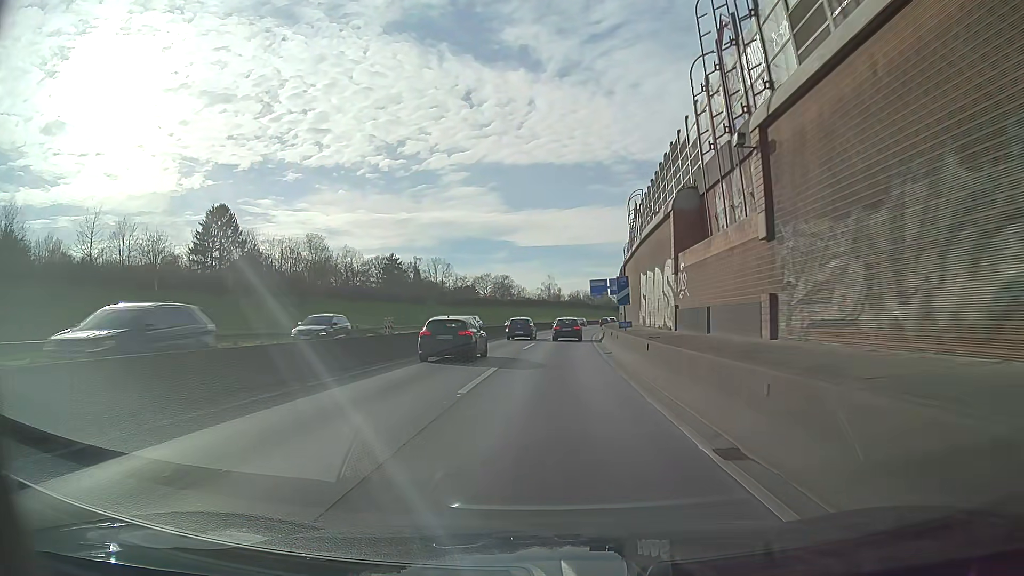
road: motorway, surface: asphalt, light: Day
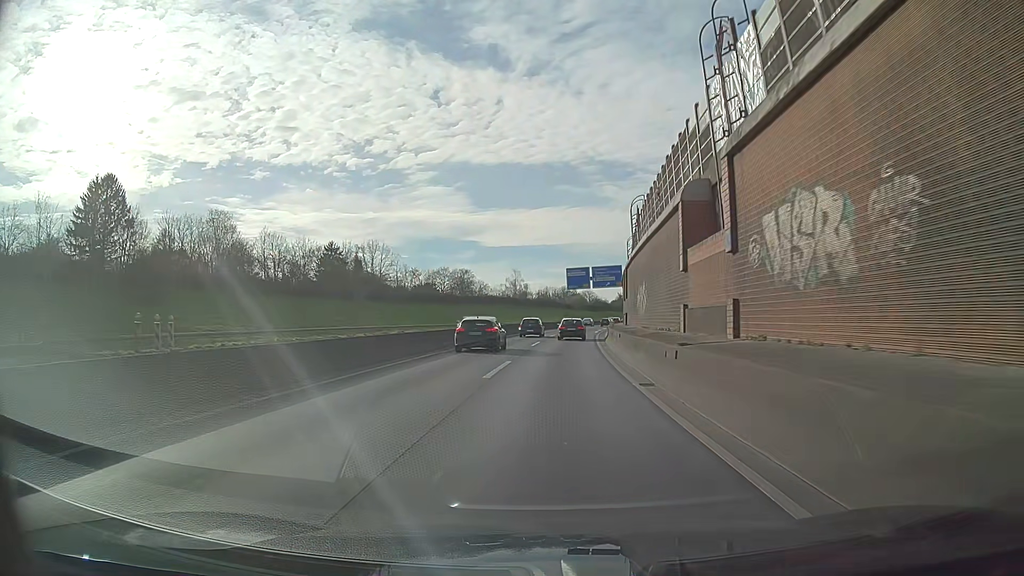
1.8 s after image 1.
(+0.7, +32.2) m; +3°
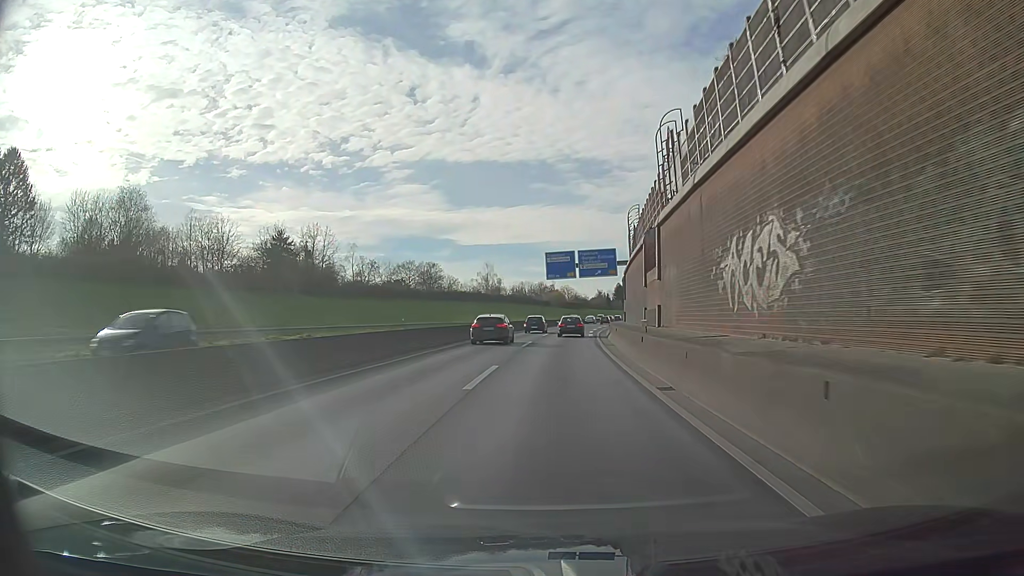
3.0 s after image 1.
(+0.4, +21.7) m; +2°
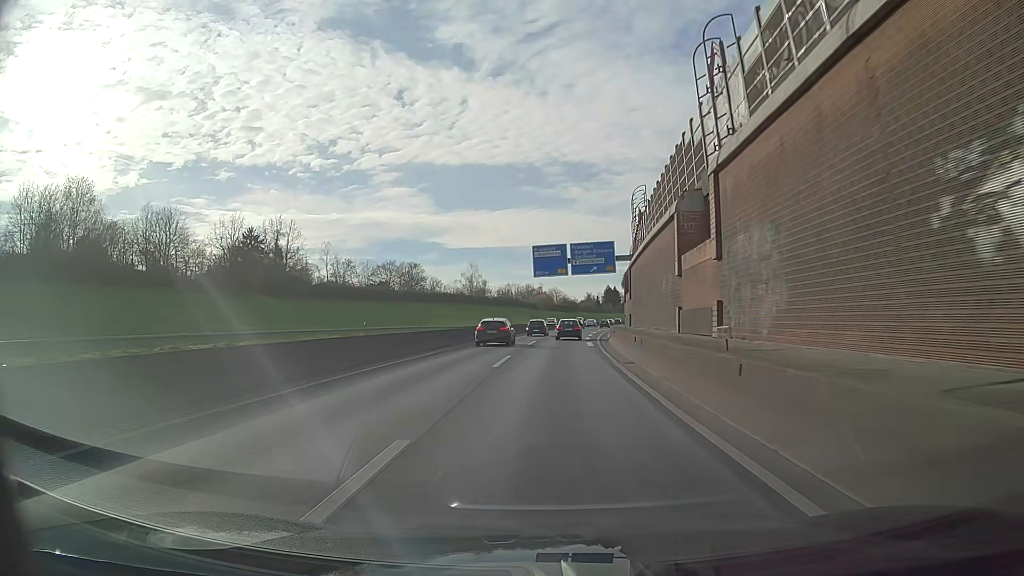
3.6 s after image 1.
(+0.1, +11.0) m; +1°
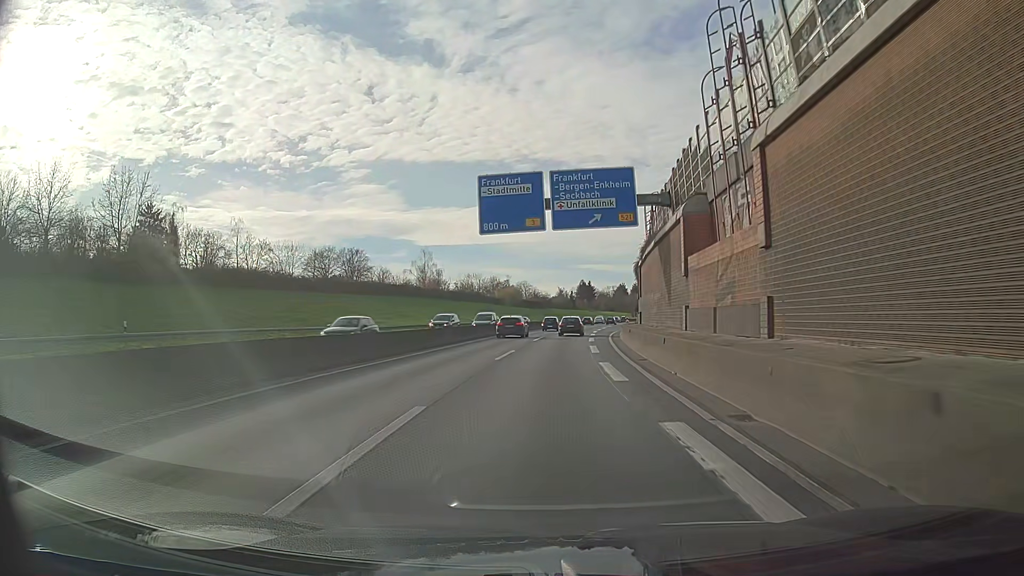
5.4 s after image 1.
(+0.8, +33.3) m; +3°
(0, +10) (0, +20) (+1, +30) (+1, +40) (+2, +50) (+3, +60) (+4, +70) (+5, +80) (+7, +90) (+8, +100) m
